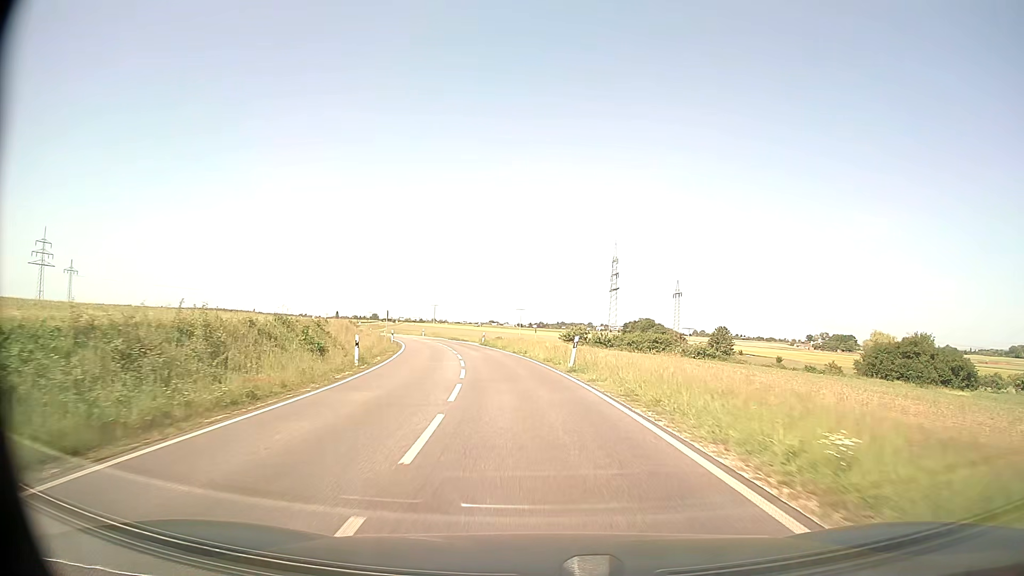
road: secondary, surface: asphalt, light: Day
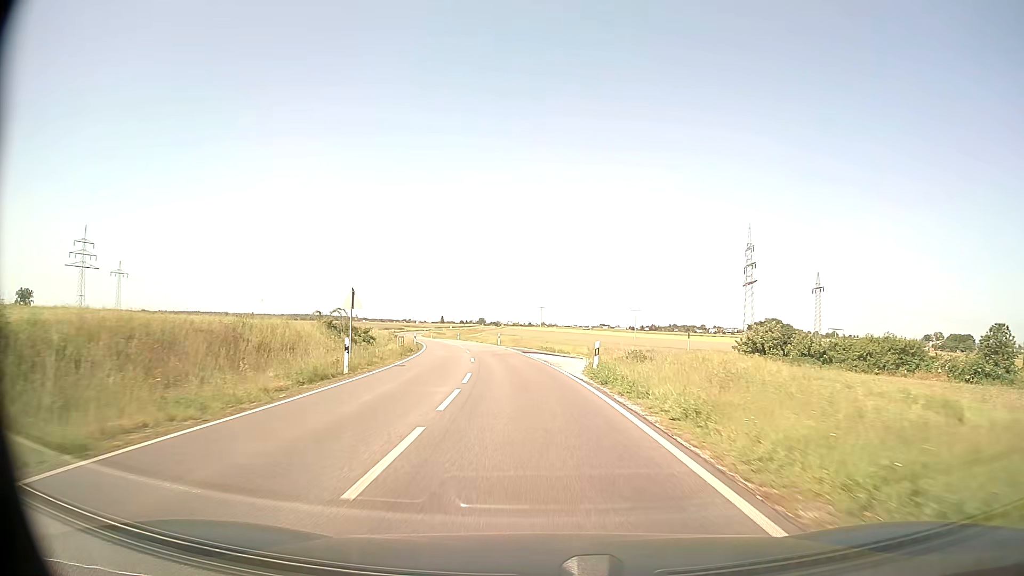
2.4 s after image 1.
(-3.2, +37.5) m; -9°
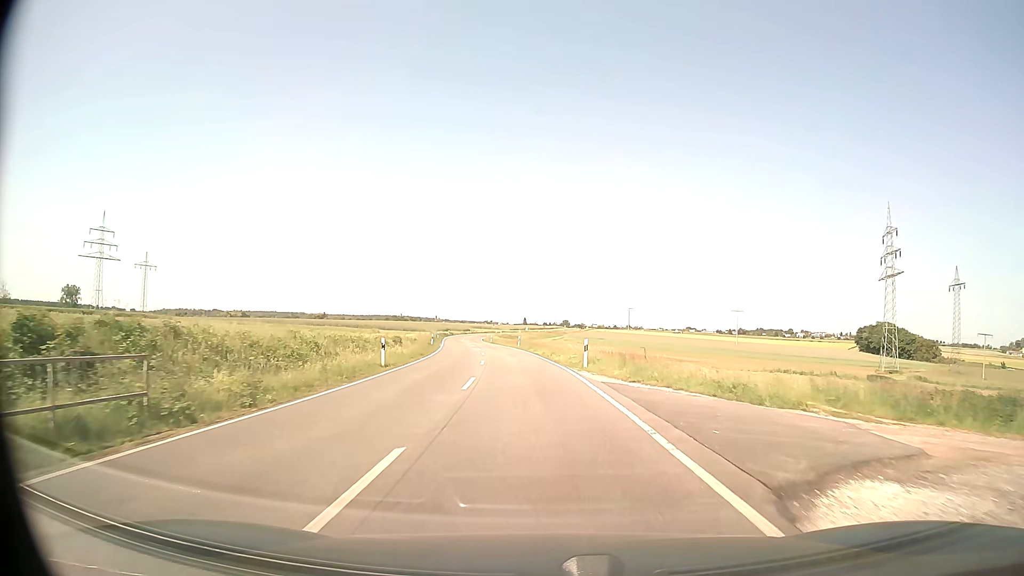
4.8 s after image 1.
(-2.4, +37.7) m; -7°
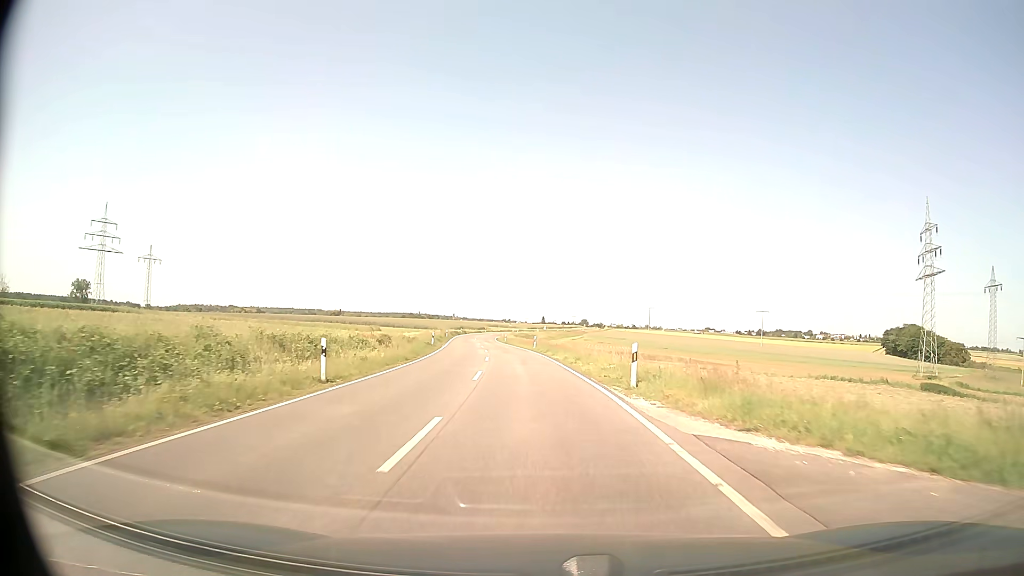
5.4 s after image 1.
(-0.1, +9.5) m; -1°
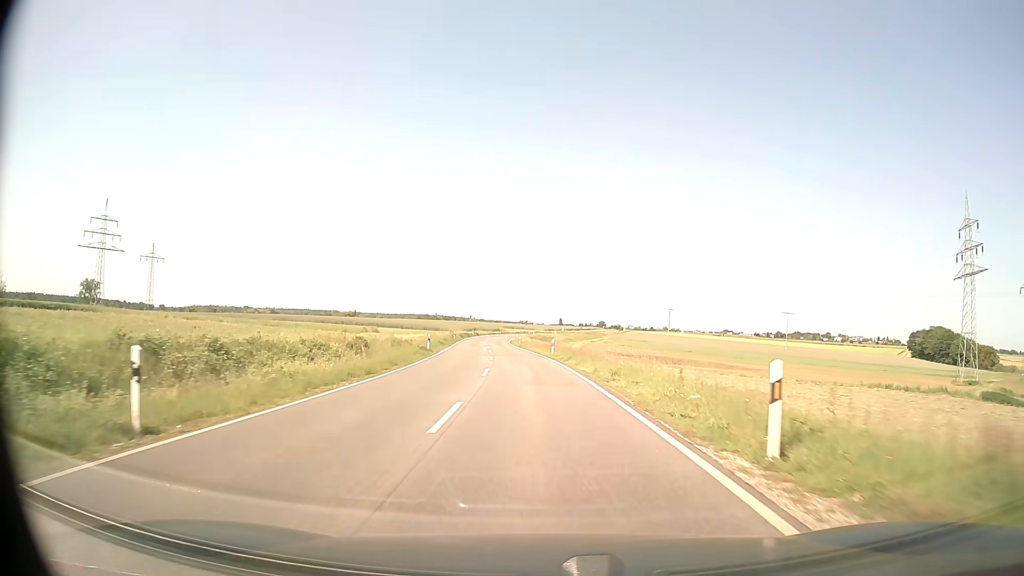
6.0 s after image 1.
(-0.1, +9.5) m; -2°
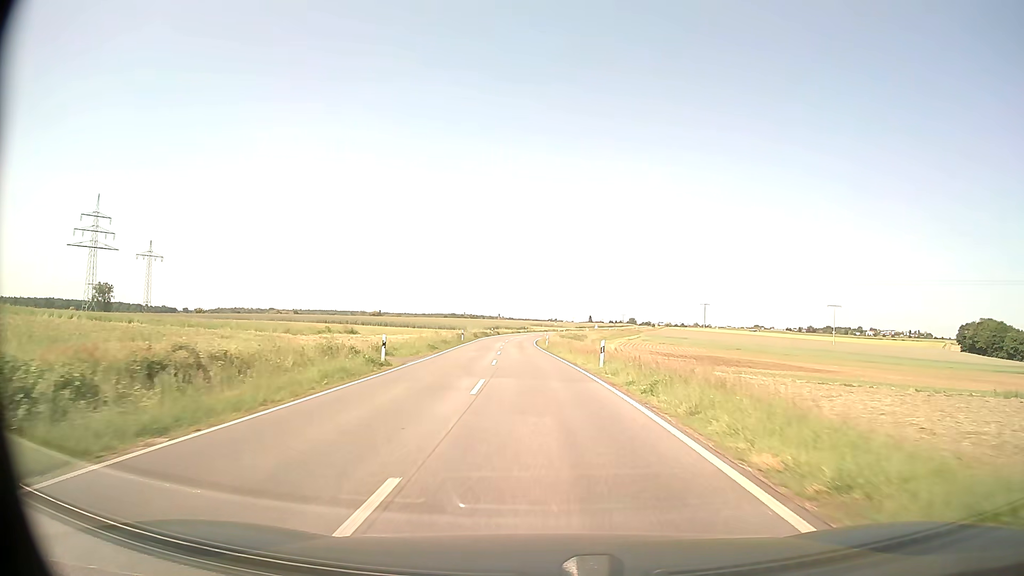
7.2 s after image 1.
(-0.4, +19.0) m; -2°
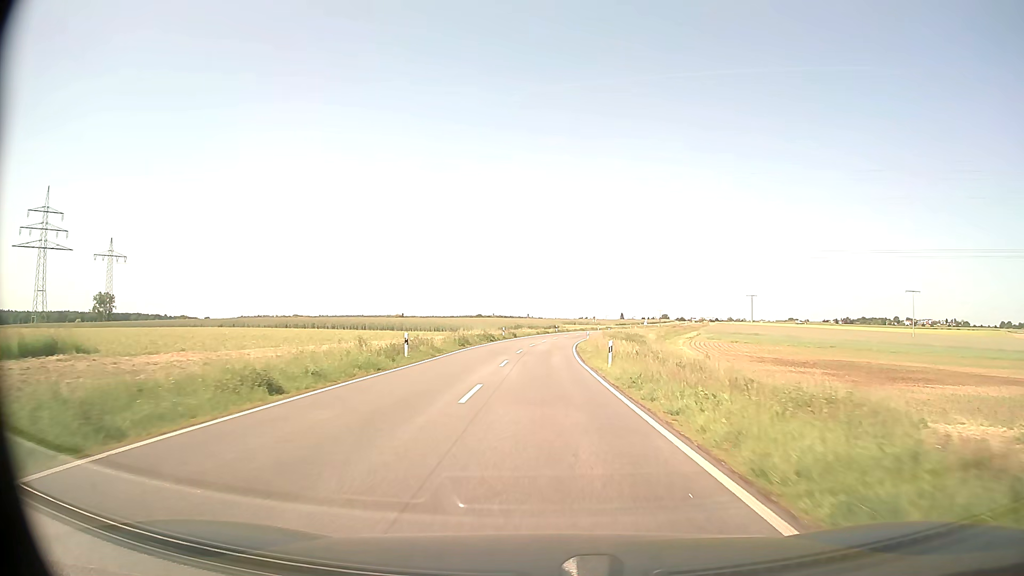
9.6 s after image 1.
(-1.1, +37.9) m; -3°
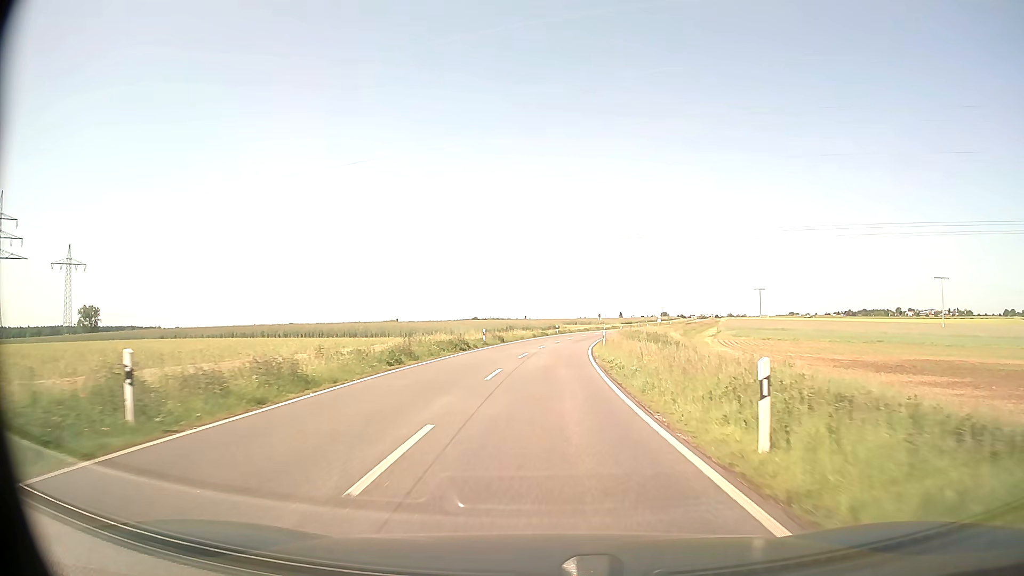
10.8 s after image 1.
(0.0, +18.9) m; 0°
(0, +10) (0, +20) (+1, +30) (+1, +40) (+2, +50) (+3, +60) (+4, +70) (+6, +80) (+8, +89) (+10, +99) m
